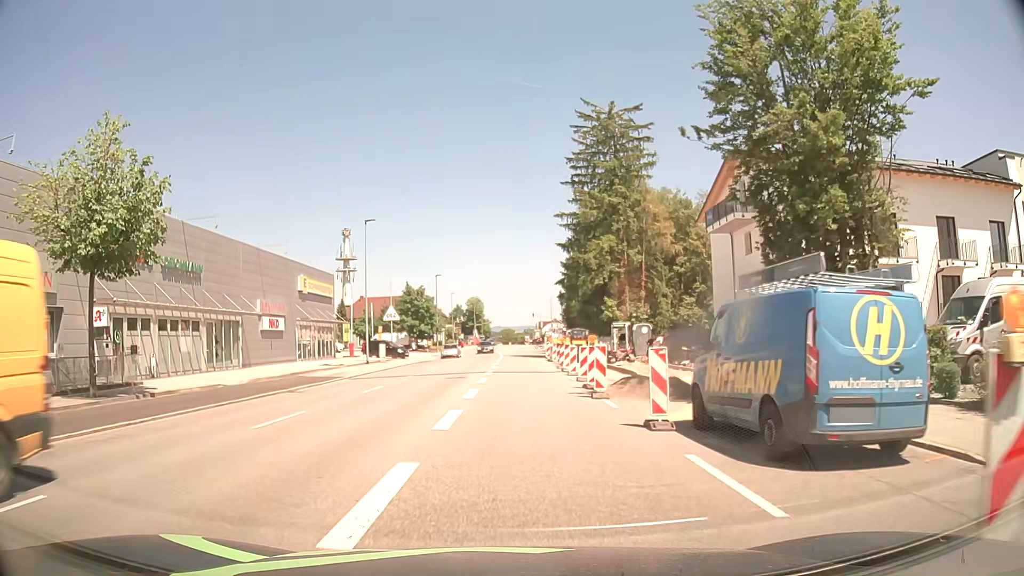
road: tertiary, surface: asphalt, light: Day
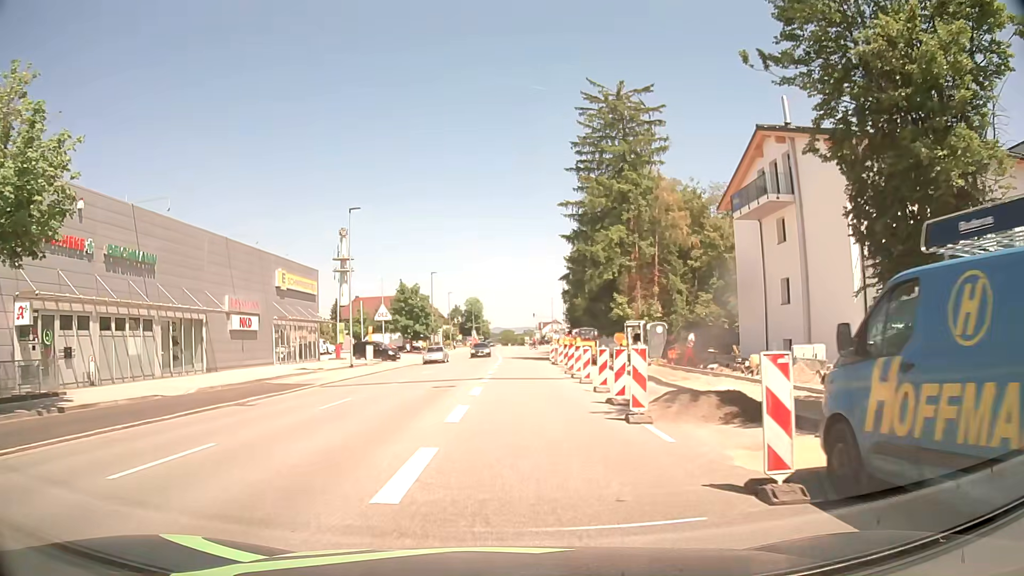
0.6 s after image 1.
(0.0, +4.8) m; 0°
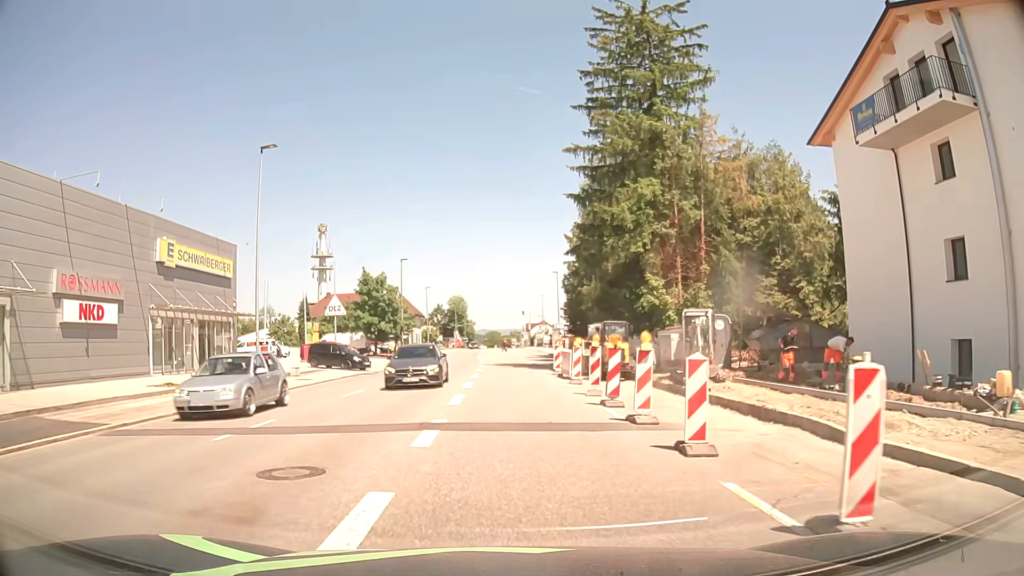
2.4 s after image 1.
(0.0, +14.7) m; +1°
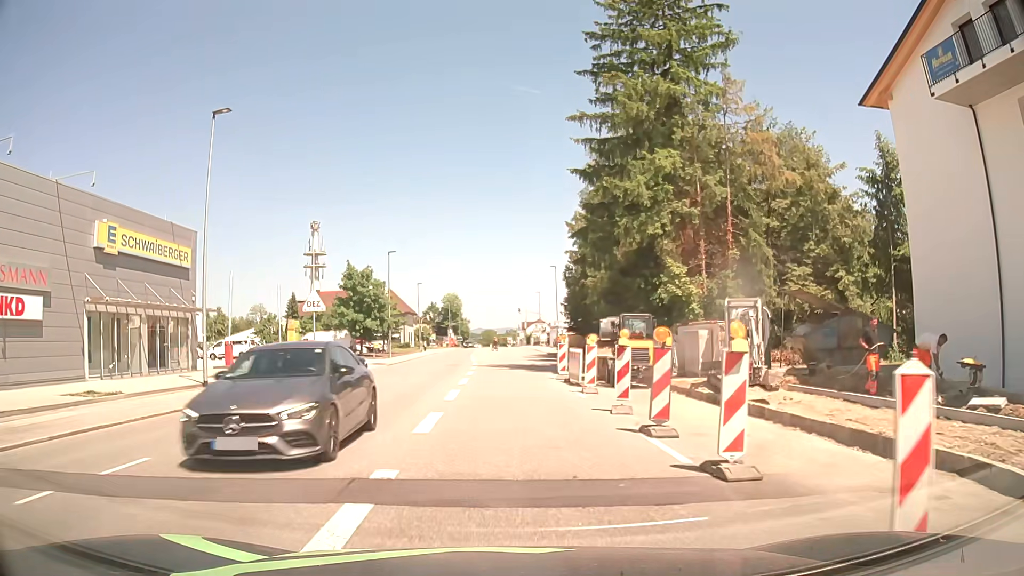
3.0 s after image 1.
(0.0, +5.0) m; 0°
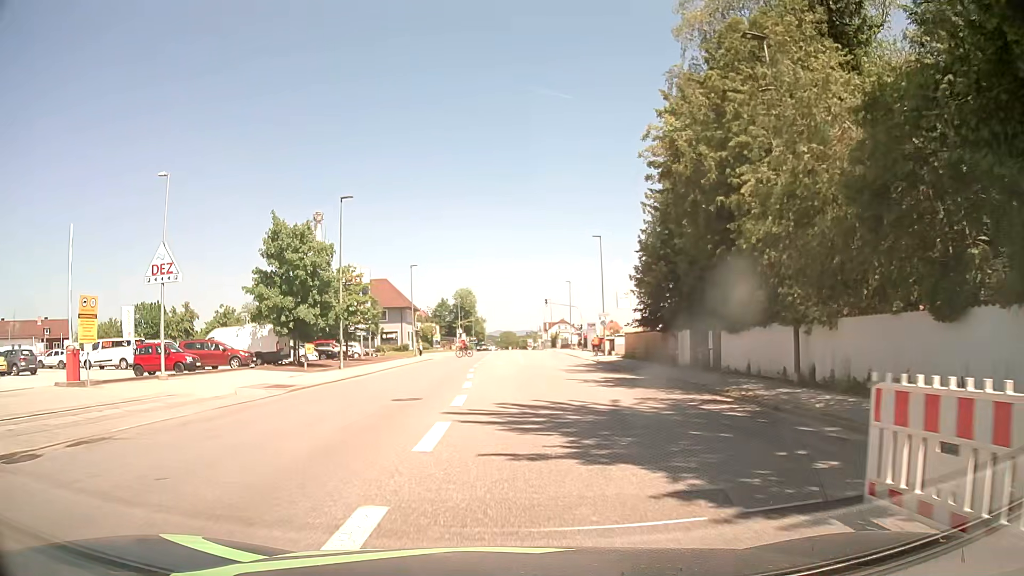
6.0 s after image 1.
(-0.5, +25.7) m; -2°
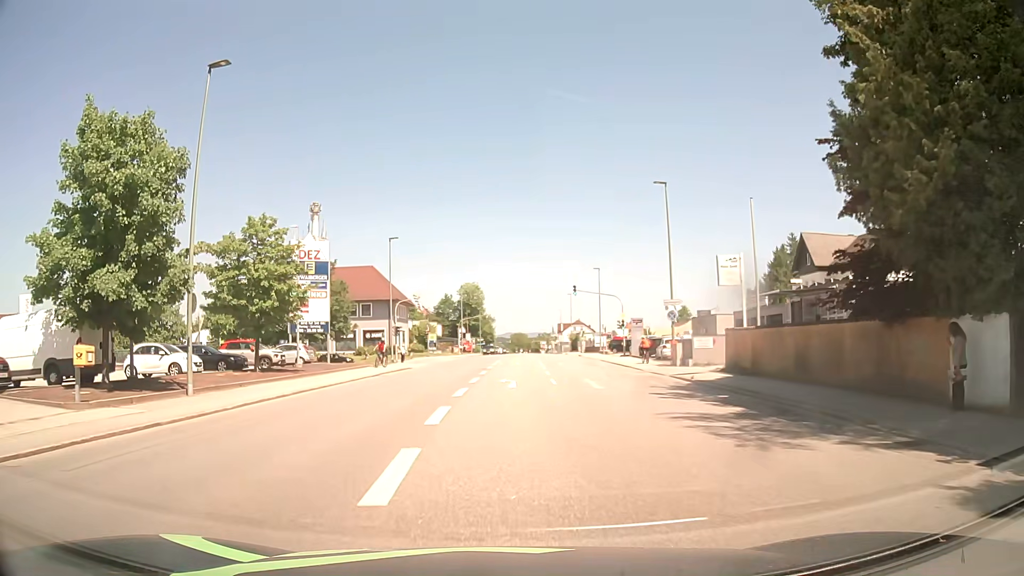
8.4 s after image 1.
(-0.3, +20.9) m; -1°
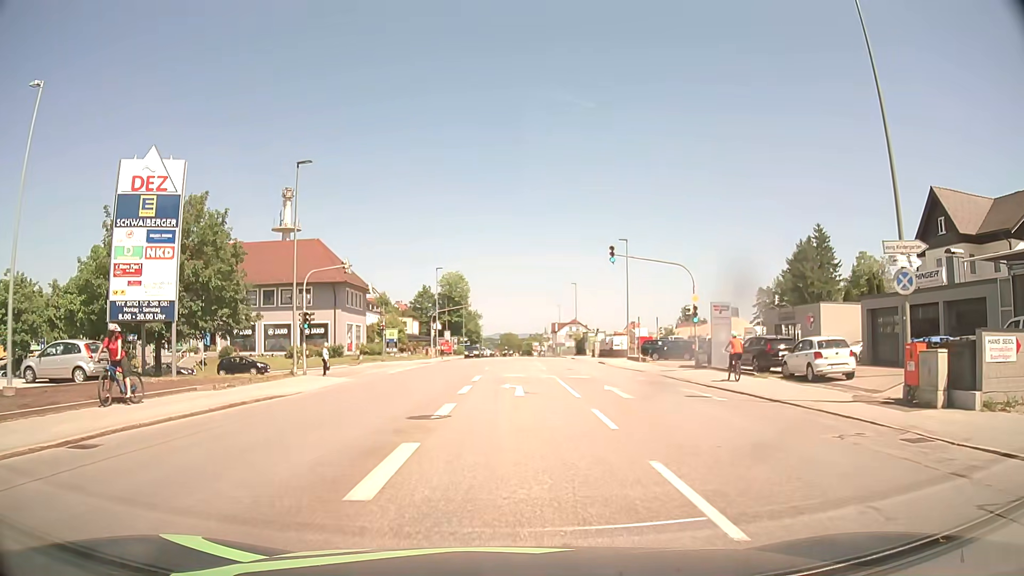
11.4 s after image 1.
(+0.2, +23.7) m; +1°
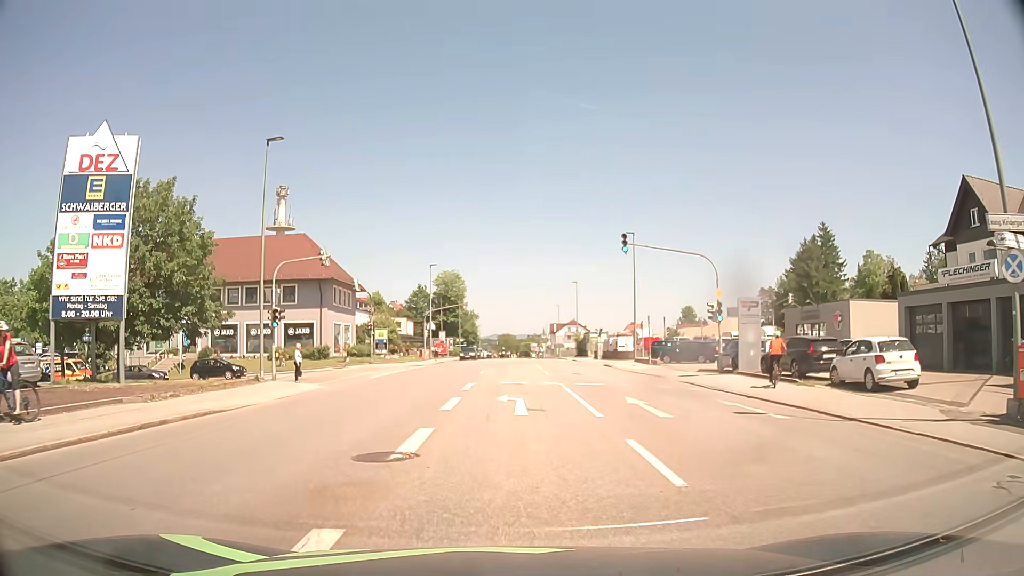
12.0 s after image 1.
(0.0, +4.1) m; 0°
